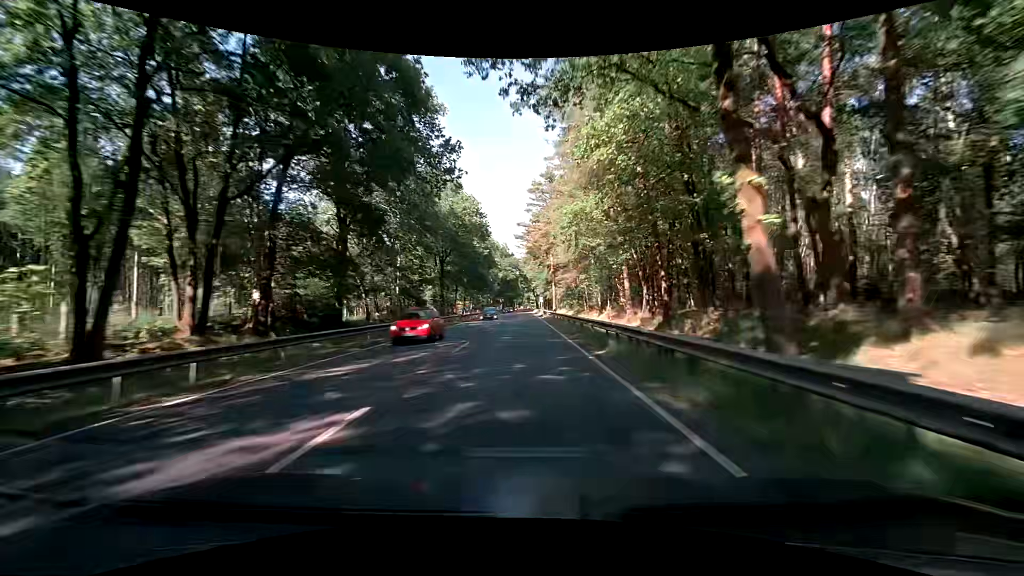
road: primary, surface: asphalt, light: Day
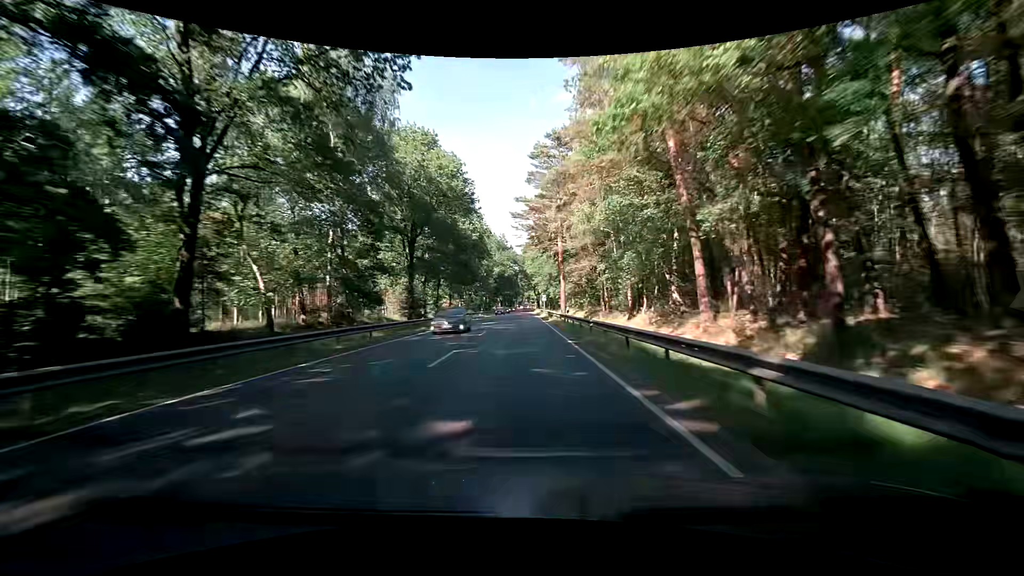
(-0.1, +15.7) m; 0°
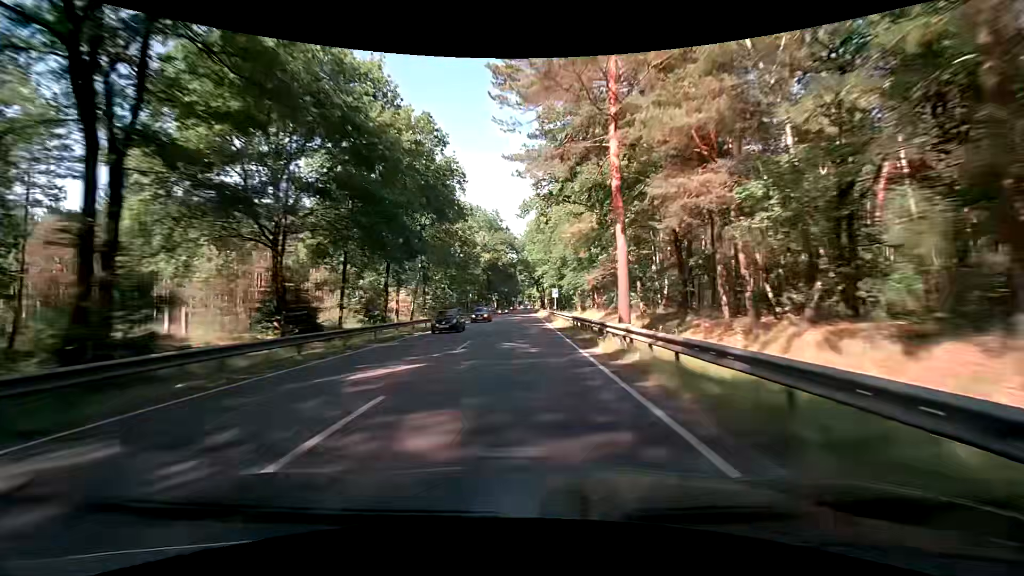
(+0.1, +31.5) m; 0°
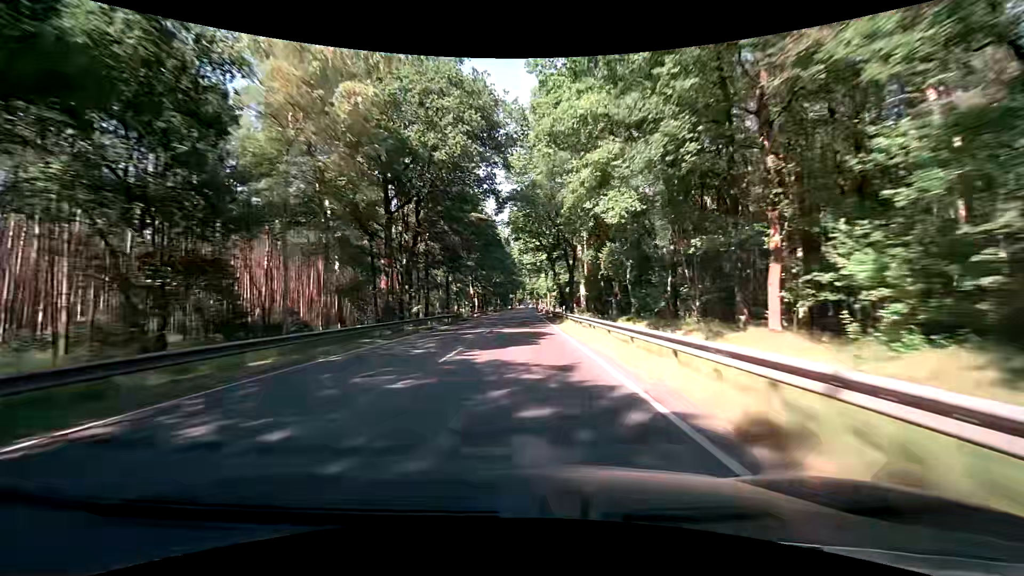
(-0.1, +63.8) m; 0°
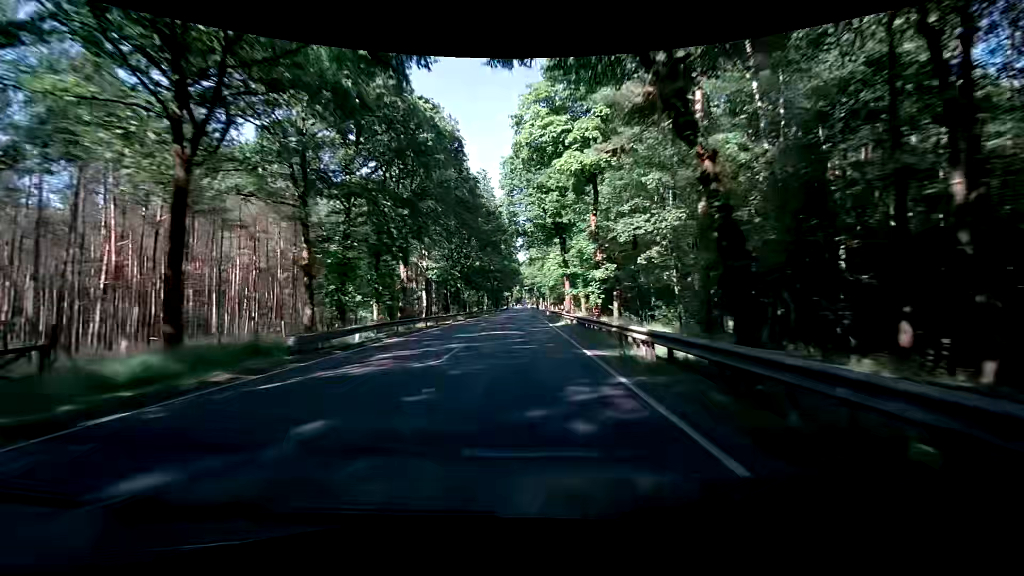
(+0.1, +48.0) m; 0°
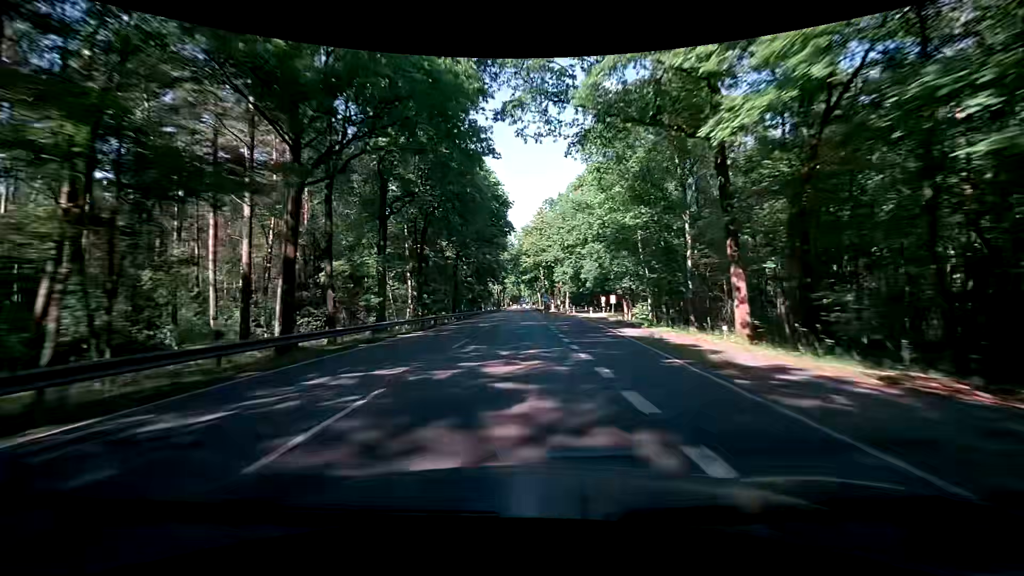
(+0.5, +79.8) m; 0°
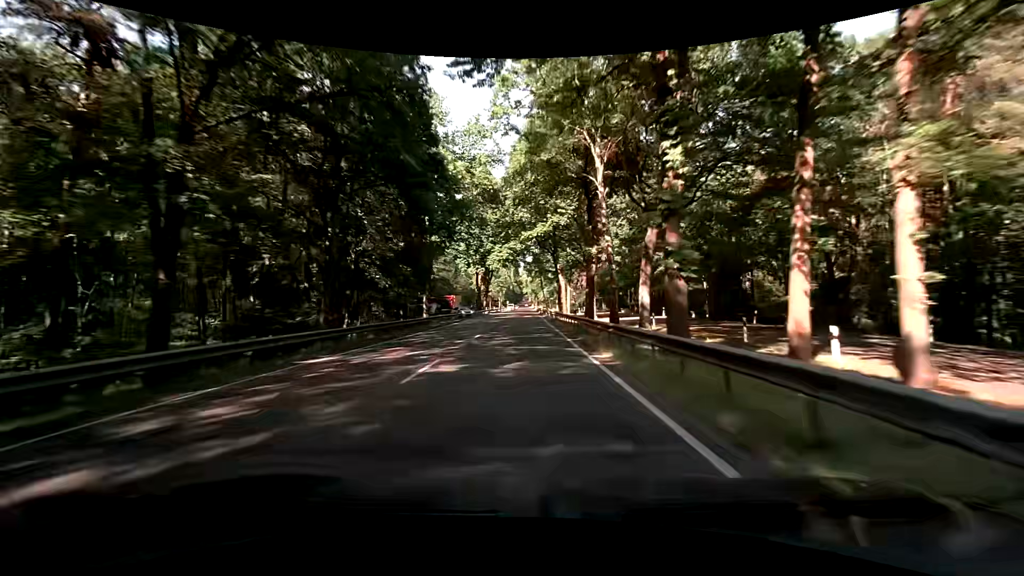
(-0.7, +79.6) m; -1°
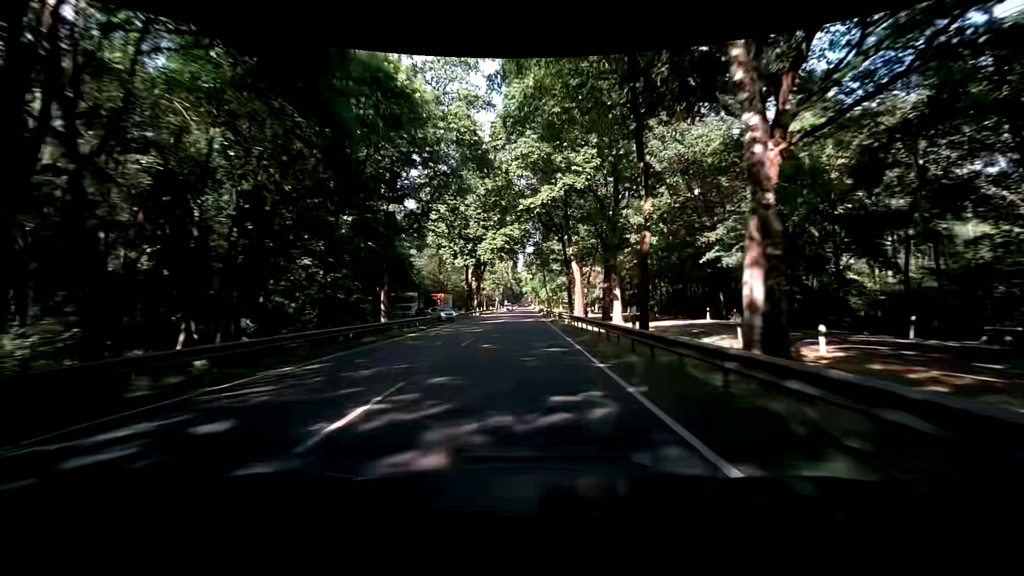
(0.0, +15.9) m; 0°
(0, +10) (0, +20) (0, +30) (0, +40) (0, +50) (0, +60) (0, +70) (0, +80) (0, +90) (0, +100) m
